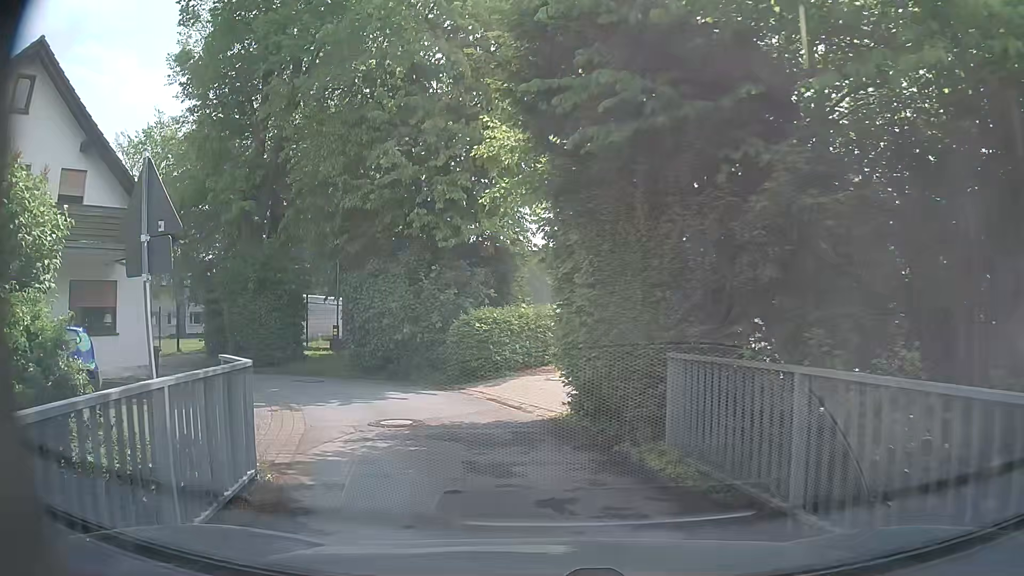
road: residential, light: Day
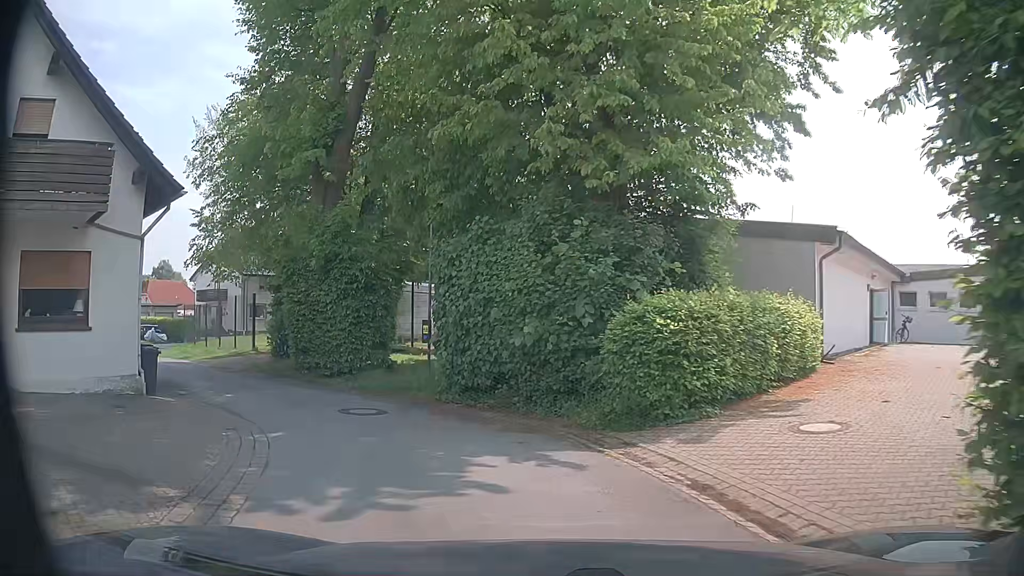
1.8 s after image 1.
(-0.6, +7.5) m; -12°
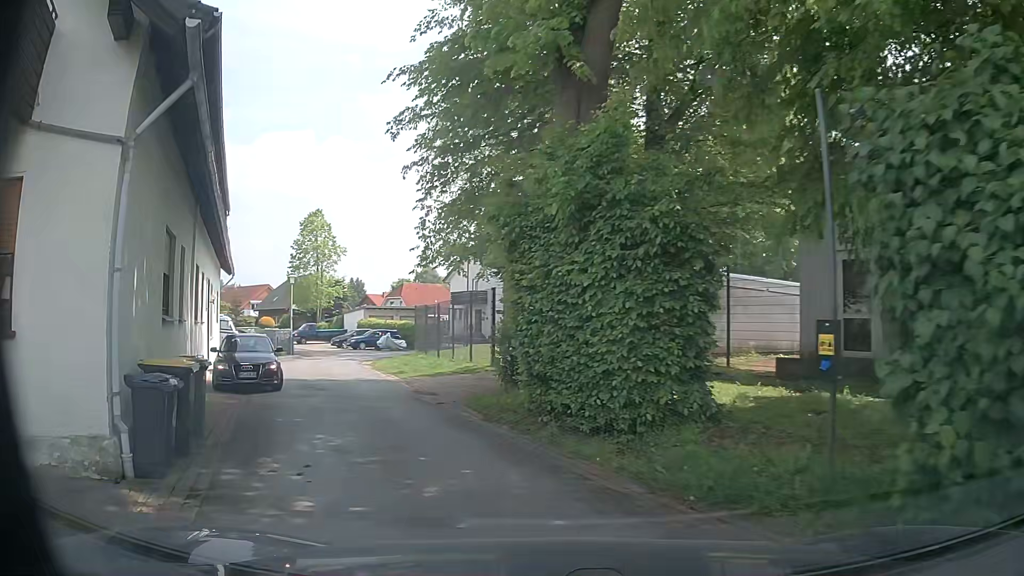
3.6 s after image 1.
(-1.4, +8.7) m; -22°
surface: asphalt
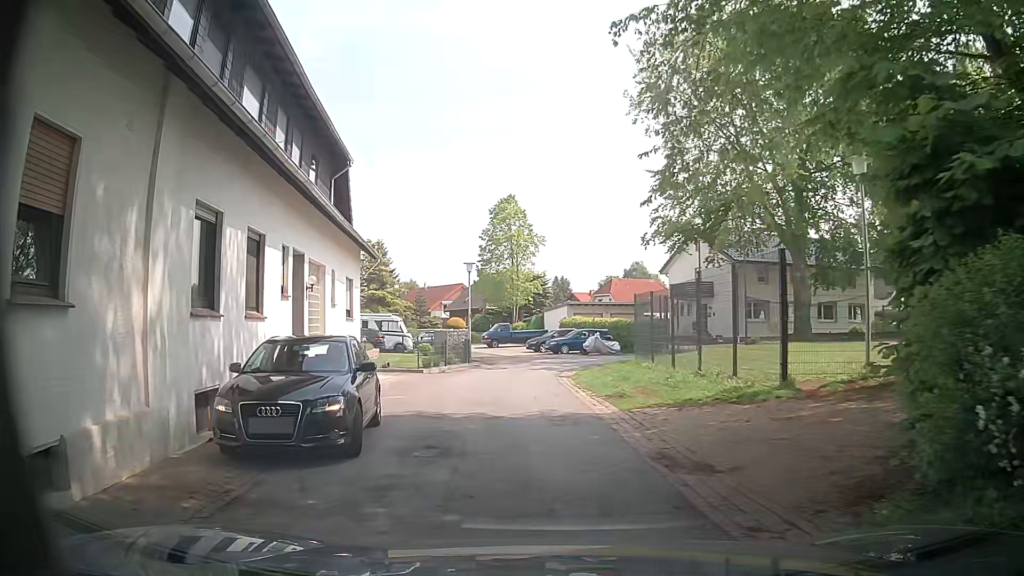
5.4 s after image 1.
(-1.8, +9.3) m; -18°
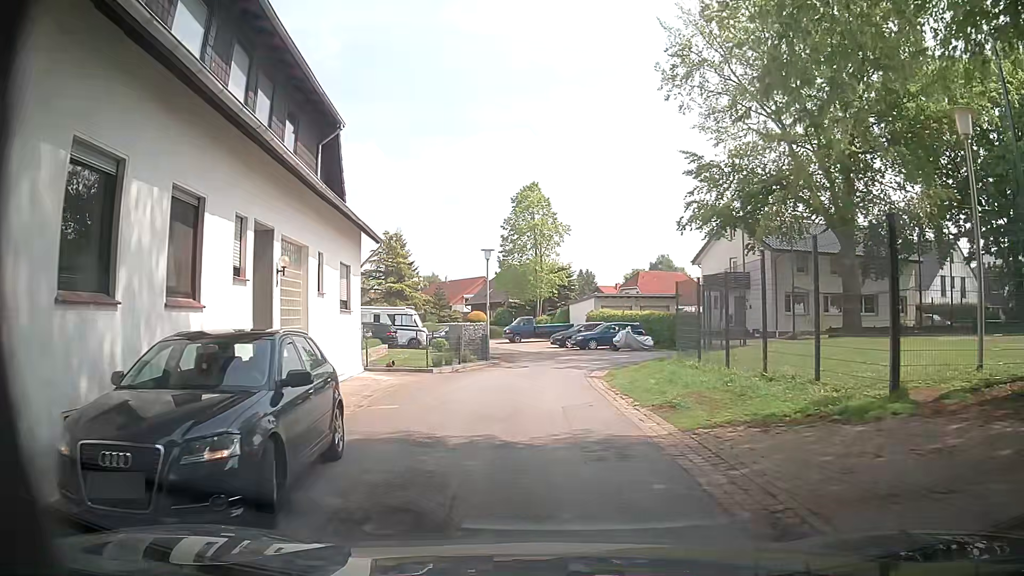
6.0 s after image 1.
(-0.1, +3.3) m; -1°
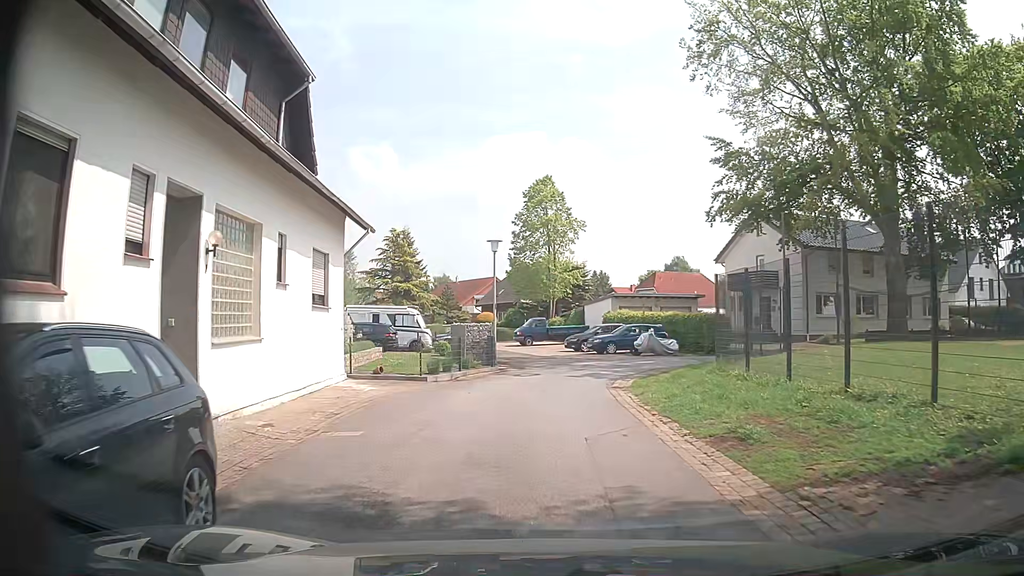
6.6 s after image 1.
(-0.1, +3.4) m; -2°
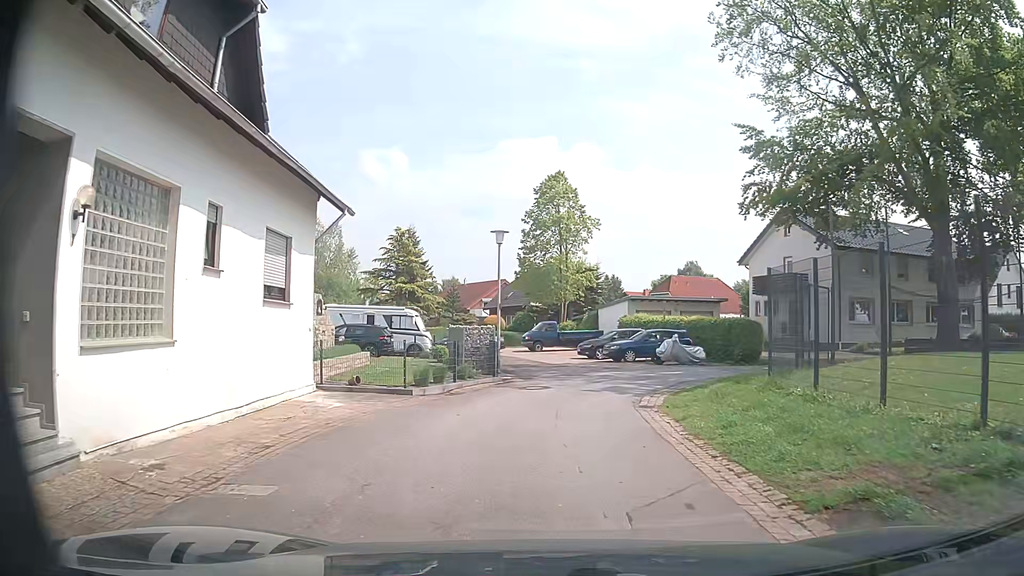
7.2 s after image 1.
(0.0, +3.5) m; -2°
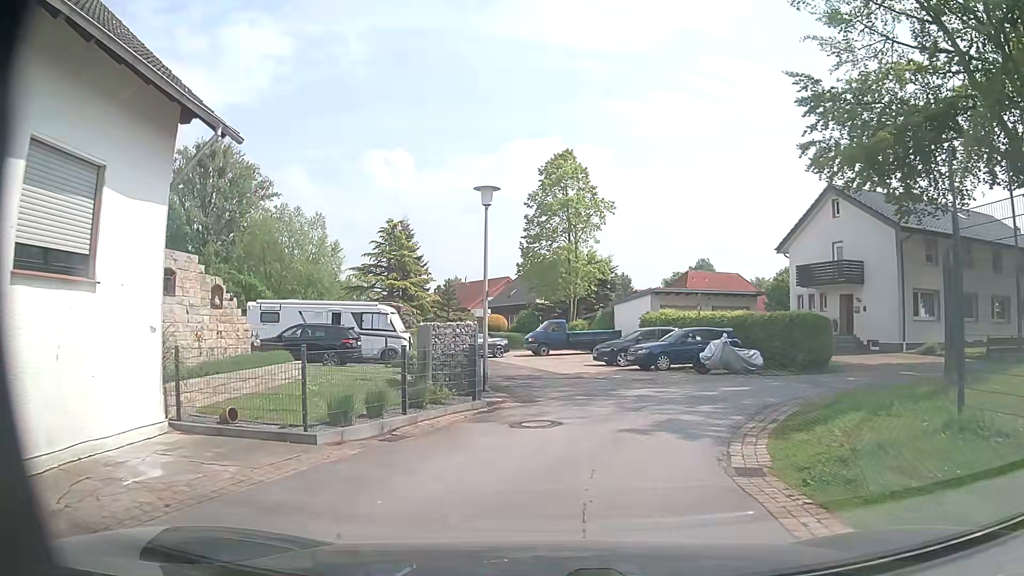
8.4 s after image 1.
(+0.1, +7.0) m; +1°
